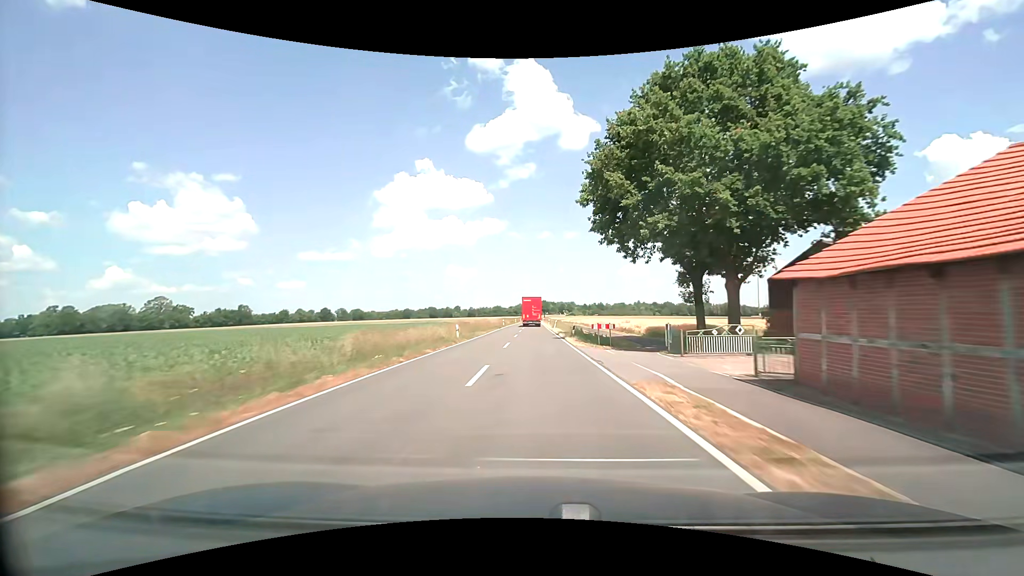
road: secondary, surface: asphalt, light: Day
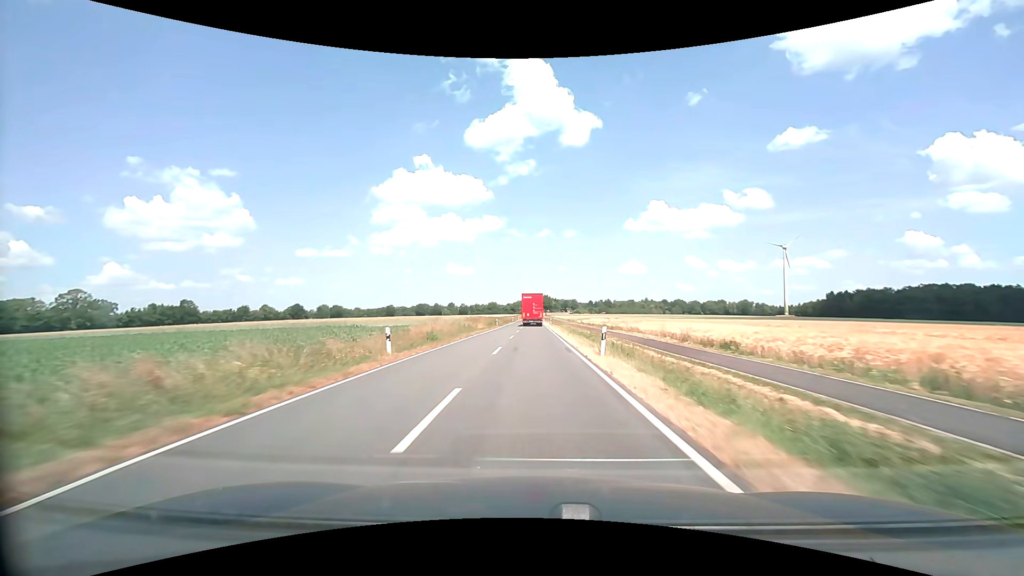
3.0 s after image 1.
(-0.1, +64.7) m; 0°
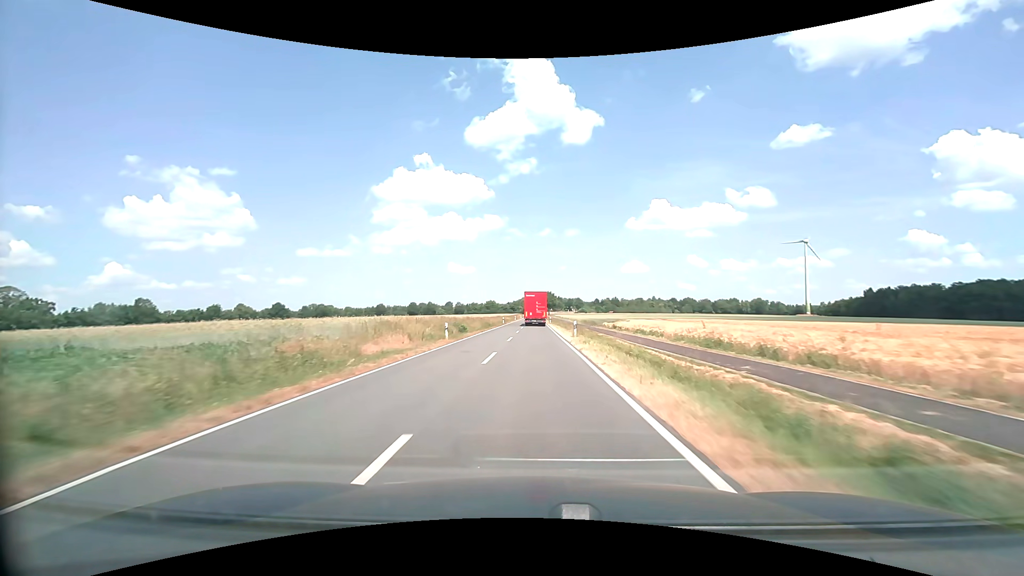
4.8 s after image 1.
(0.0, +39.5) m; 0°
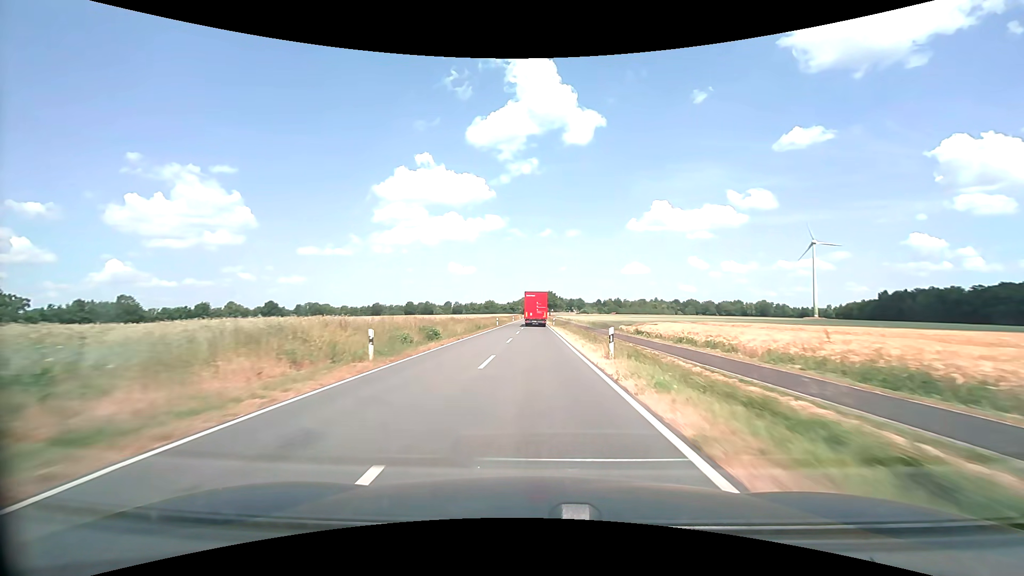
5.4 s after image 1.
(0.0, +13.2) m; 0°
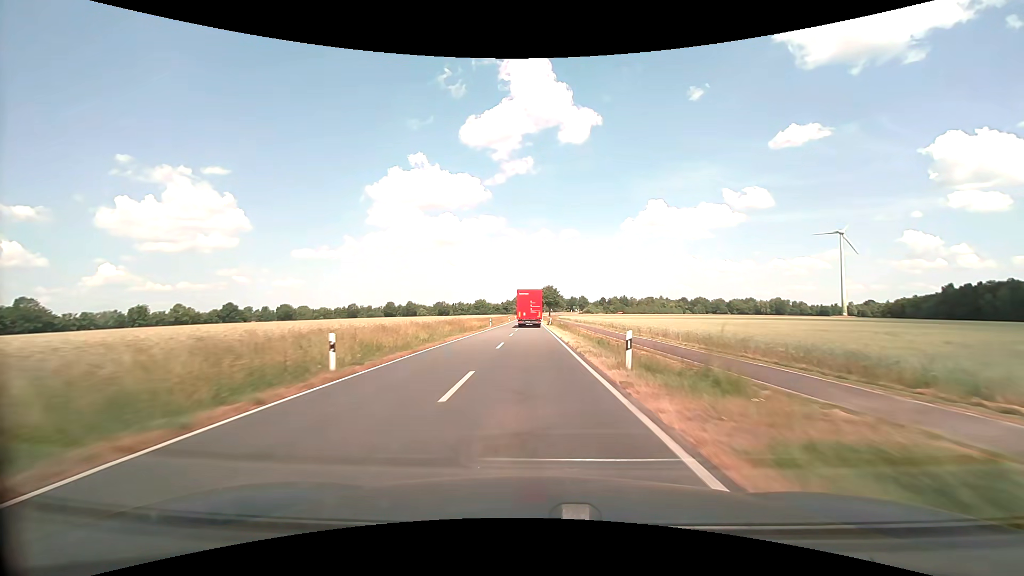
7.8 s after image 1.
(+0.2, +53.0) m; 0°
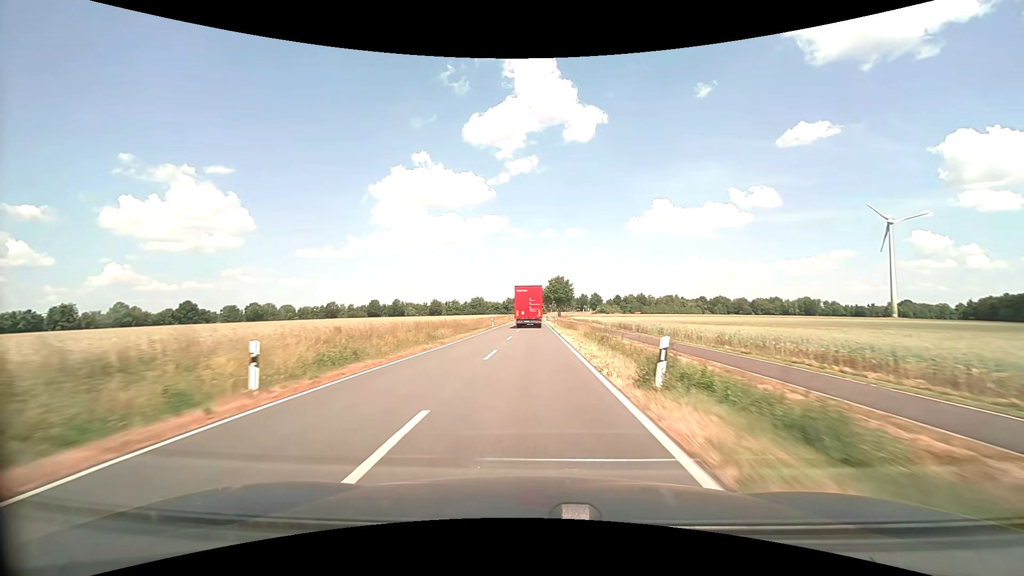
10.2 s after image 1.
(-0.2, +52.9) m; -1°
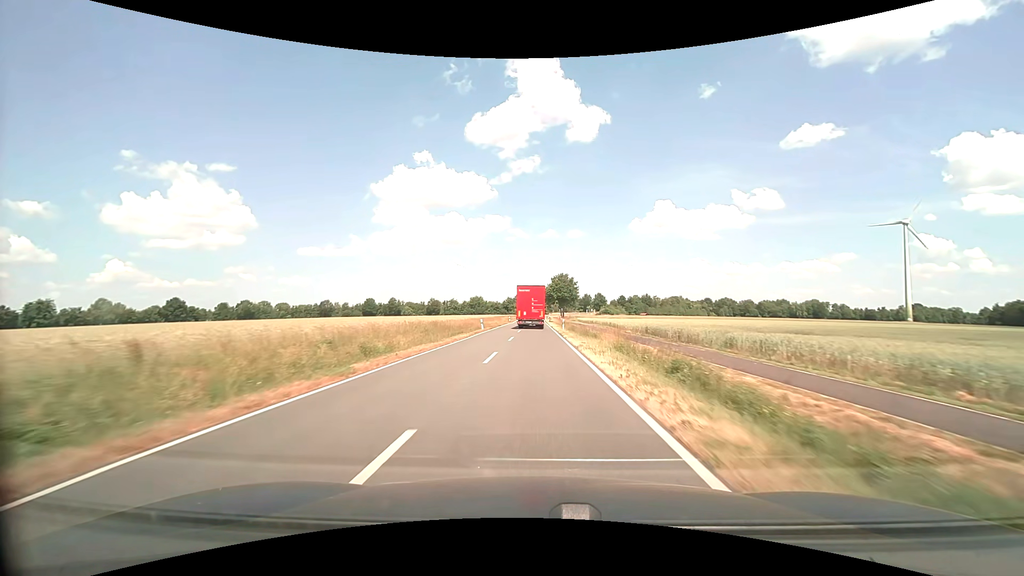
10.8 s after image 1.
(0.0, +13.1) m; 0°
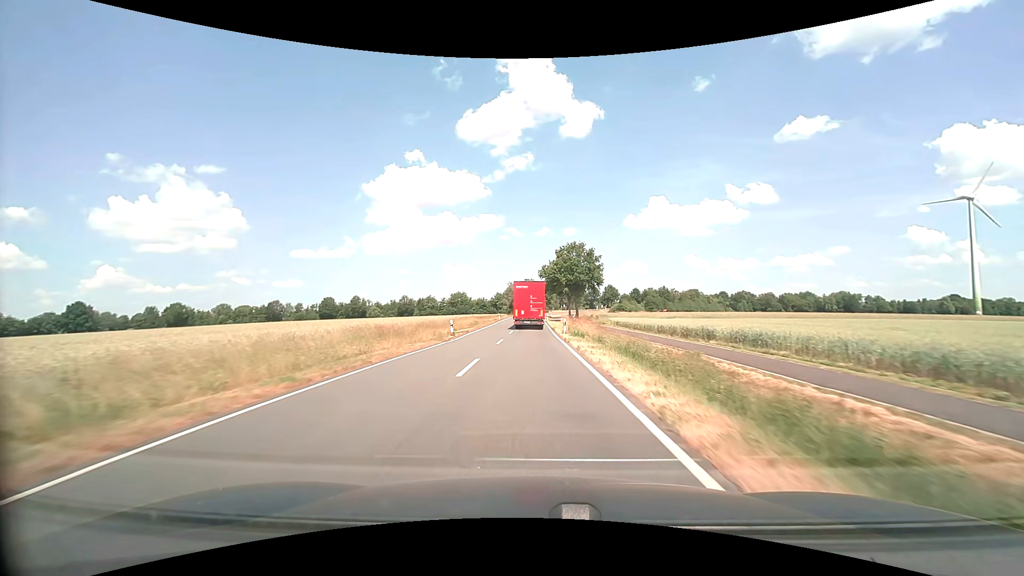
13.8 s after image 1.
(+0.5, +63.3) m; +1°
(0, +10) (0, +20) (0, +30) (0, +40) (0, +50) (0, +60) (0, +70) (0, +80) (0, +90) (0, +100) m
